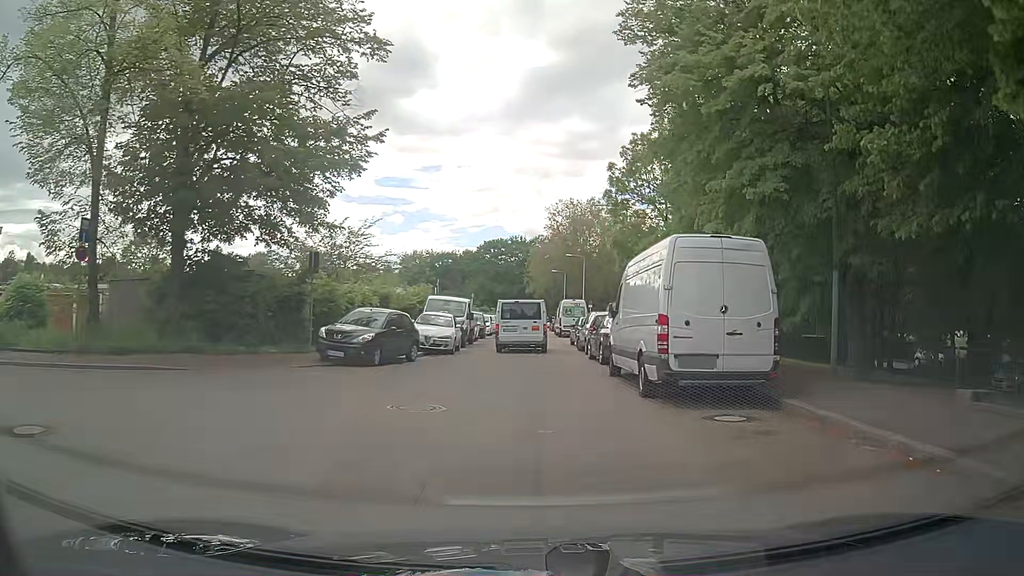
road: residential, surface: asphalt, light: Day
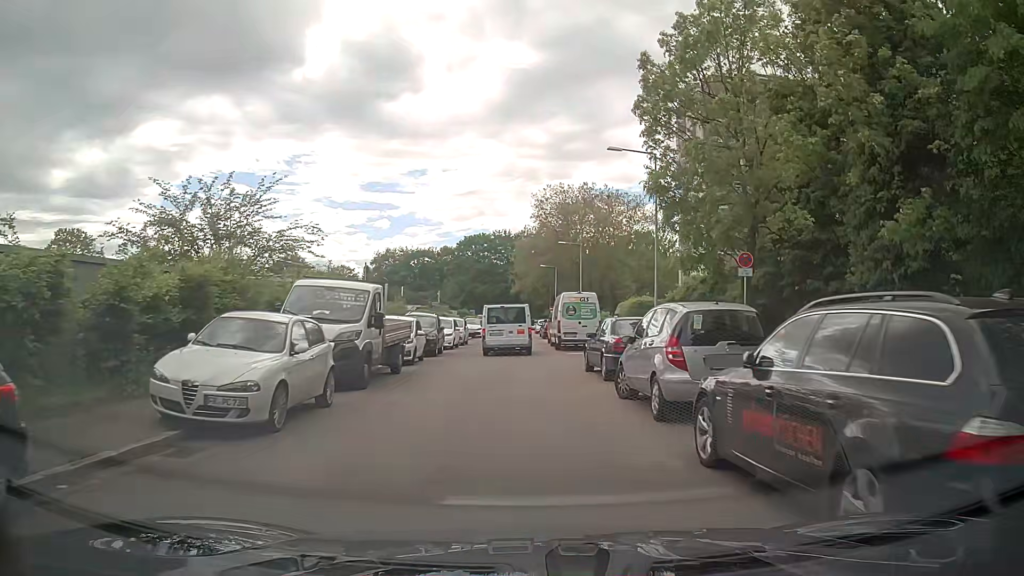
(+0.1, +16.2) m; +2°
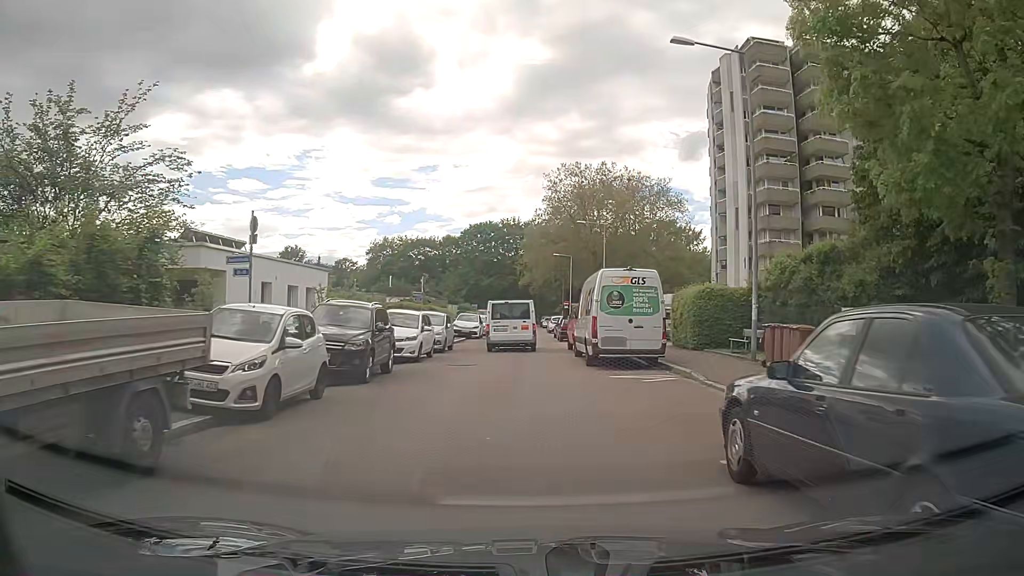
(-0.2, +12.6) m; -2°
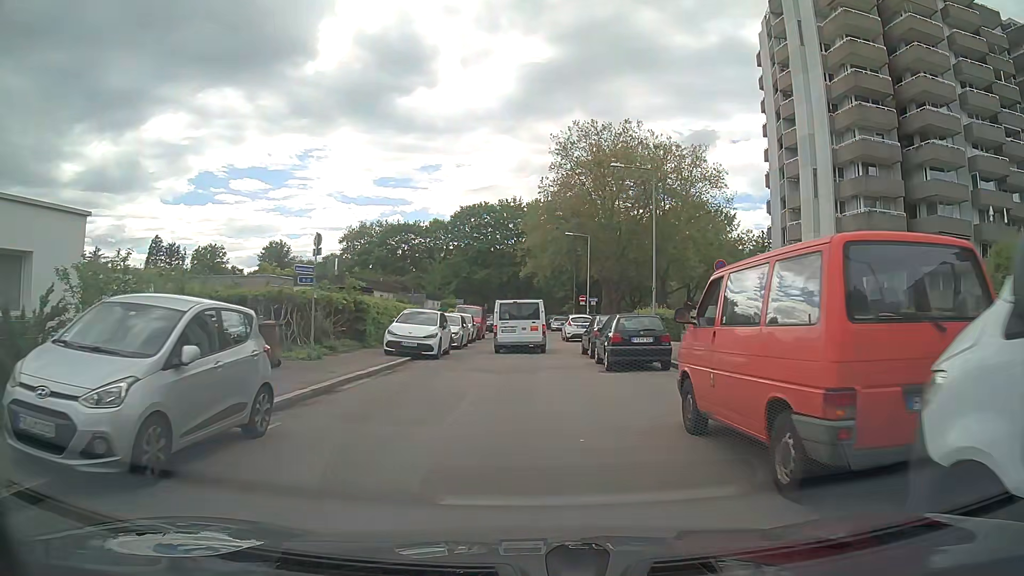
(+0.1, +20.9) m; 0°
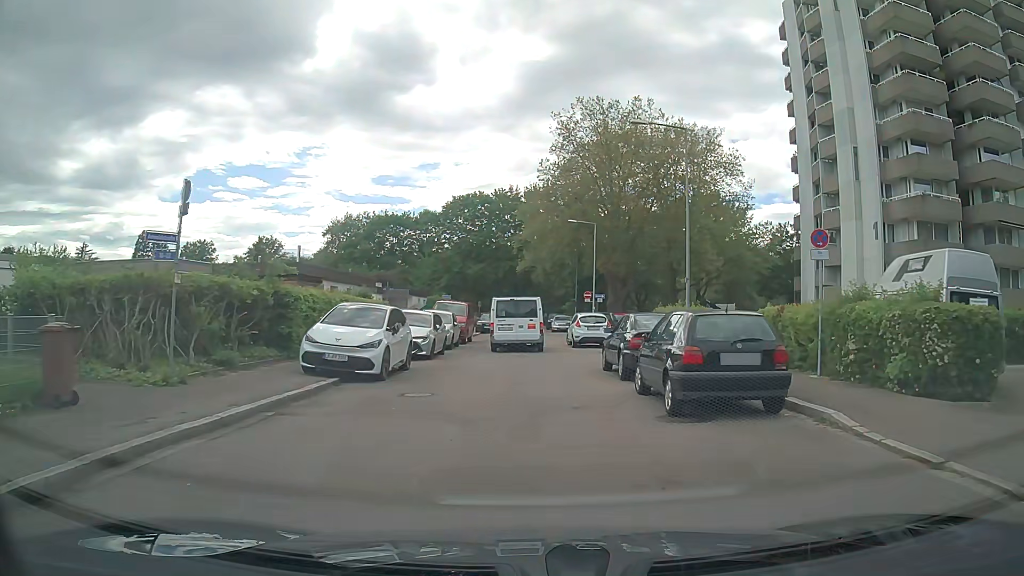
(+0.1, +7.9) m; +1°
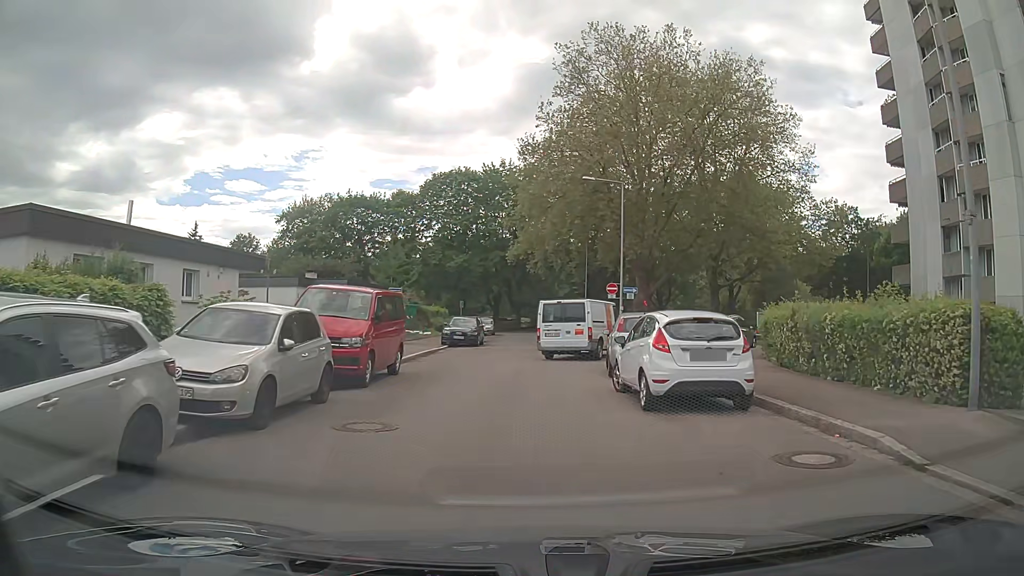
(+0.1, +18.6) m; 0°
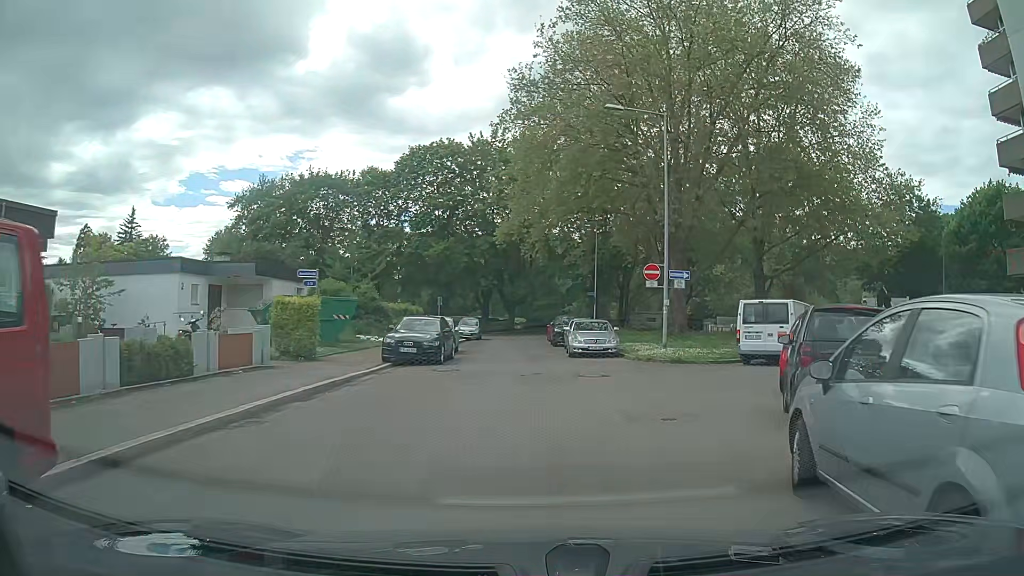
(0.0, +13.0) m; +1°
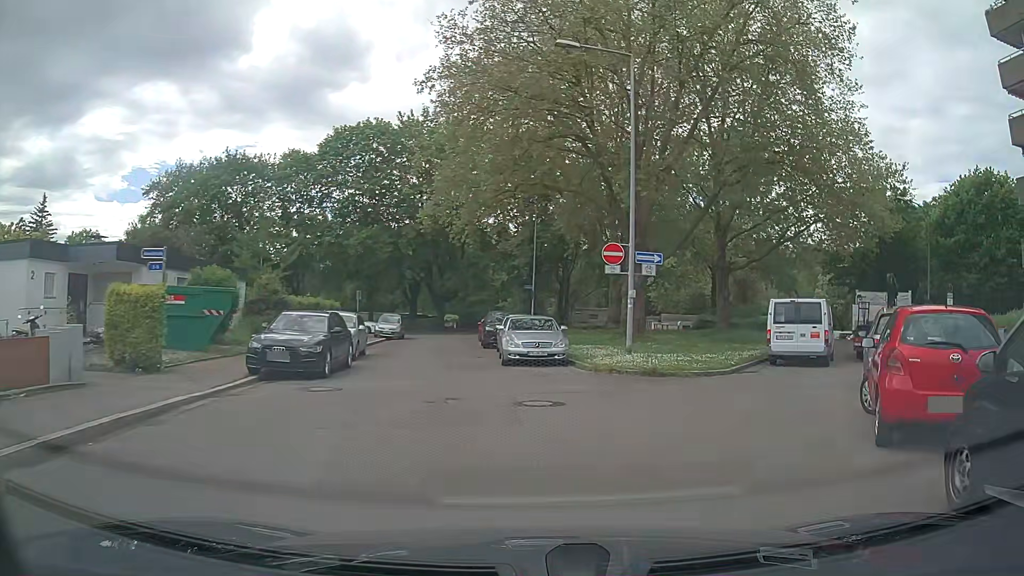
(+0.2, +5.8) m; +5°
